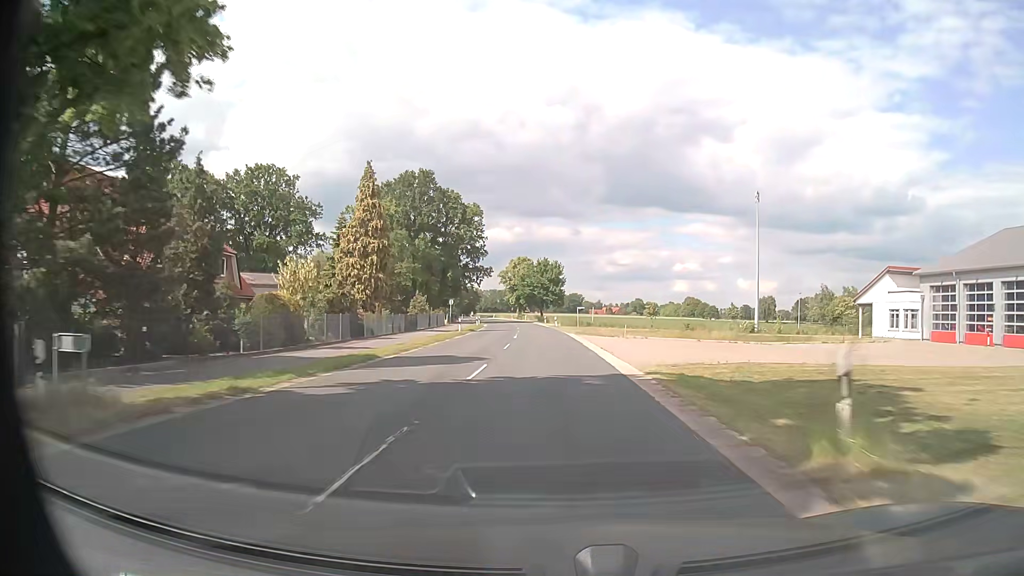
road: secondary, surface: asphalt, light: Day
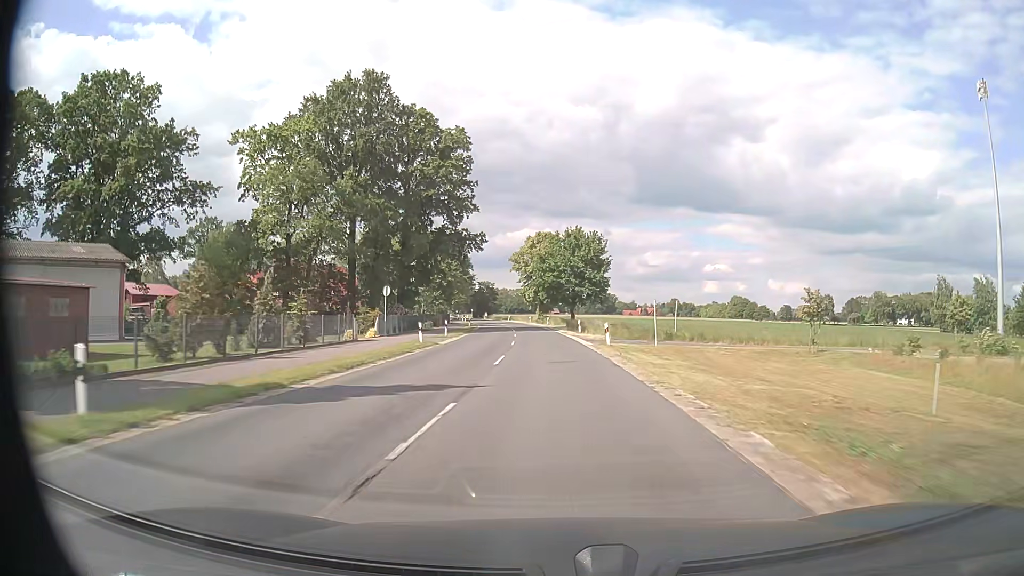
(-1.0, +43.5) m; -3°
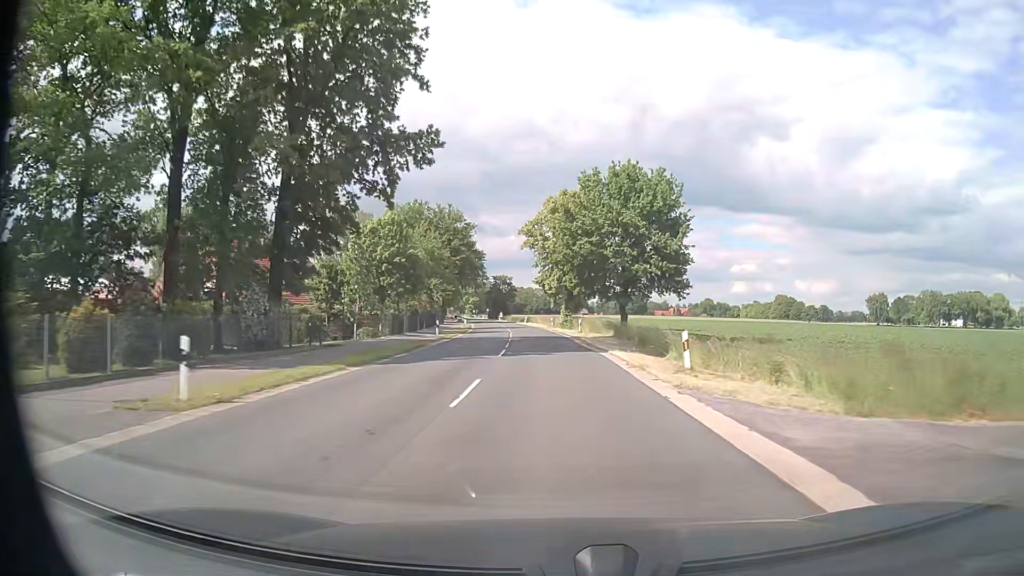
(-0.6, +32.7) m; -2°
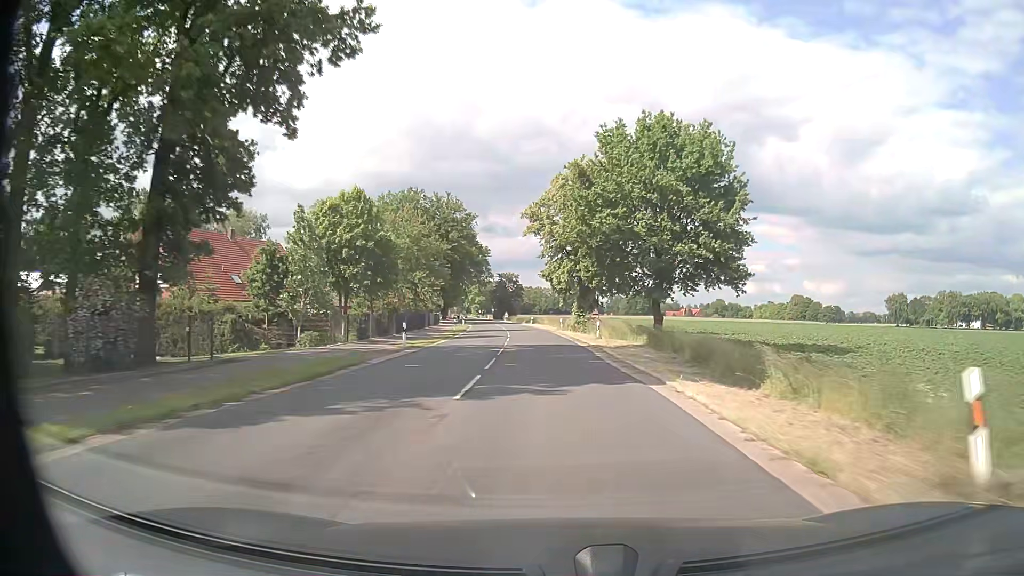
(-0.1, +10.9) m; -1°
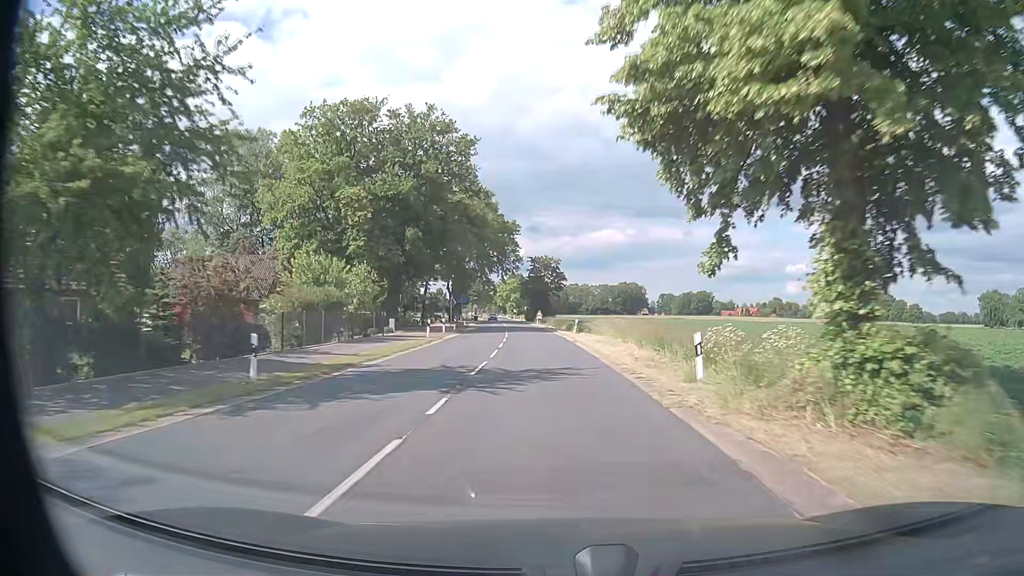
(-1.5, +43.7) m; -4°
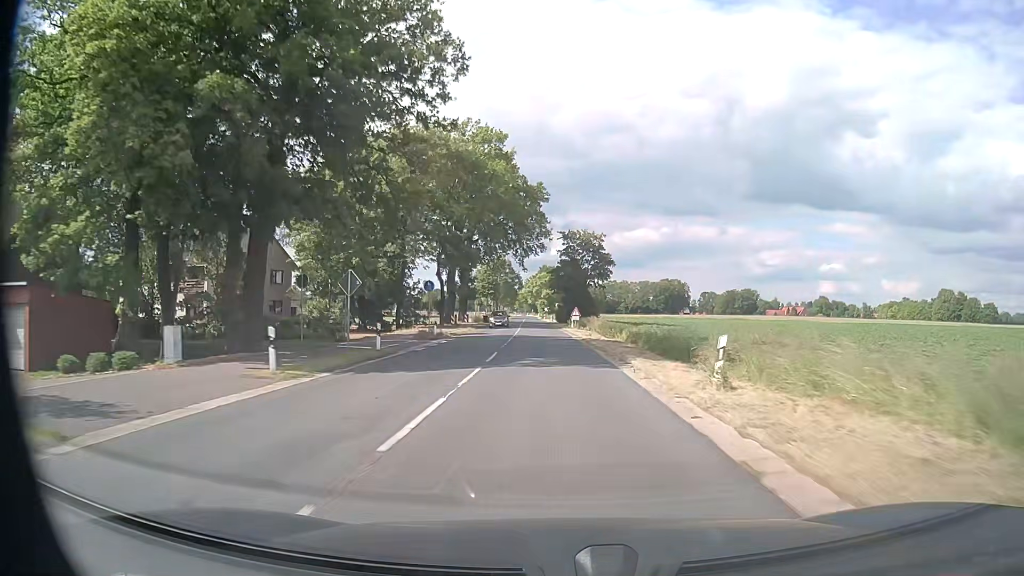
(-0.9, +32.8) m; -3°
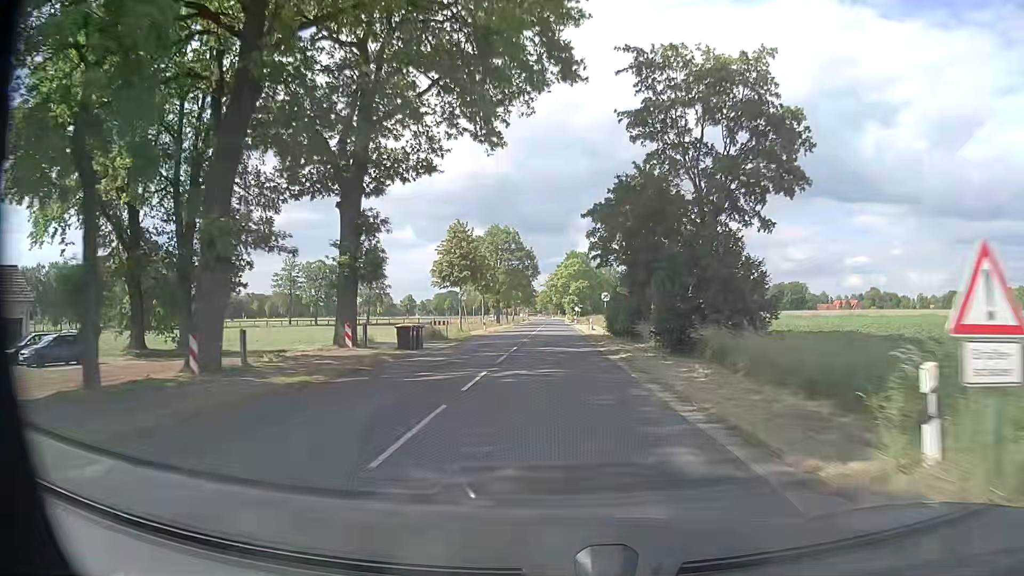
(-1.2, +54.9) m; -2°
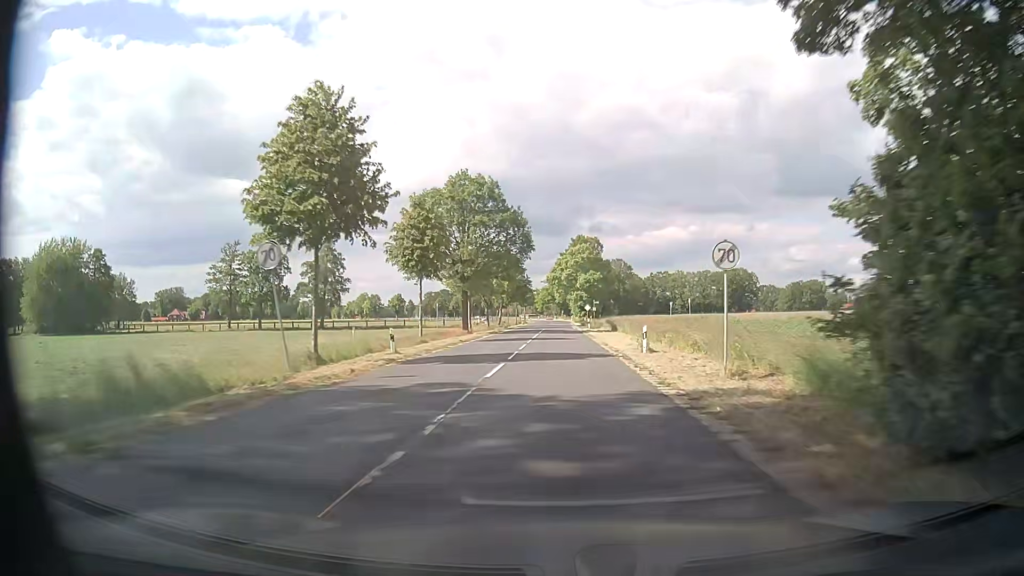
(-0.1, +33.5) m; -1°
(0, +10) (0, +20) (0, +30) (+1, +40) (+1, +50) (+1, +60) (+1, +70) (+1, +80) (+1, +90) (+1, +100) m
